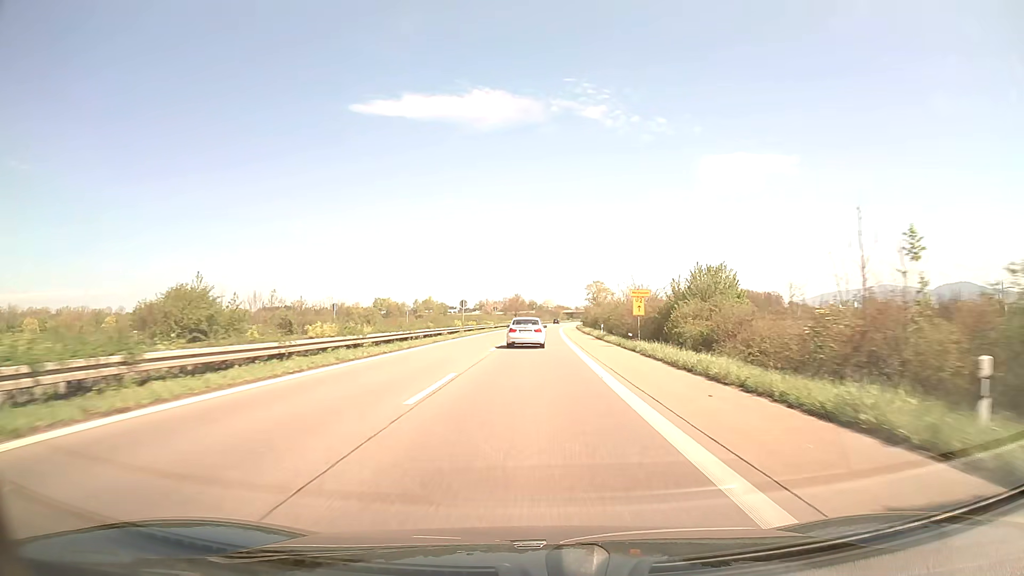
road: trunk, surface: asphalt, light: Day
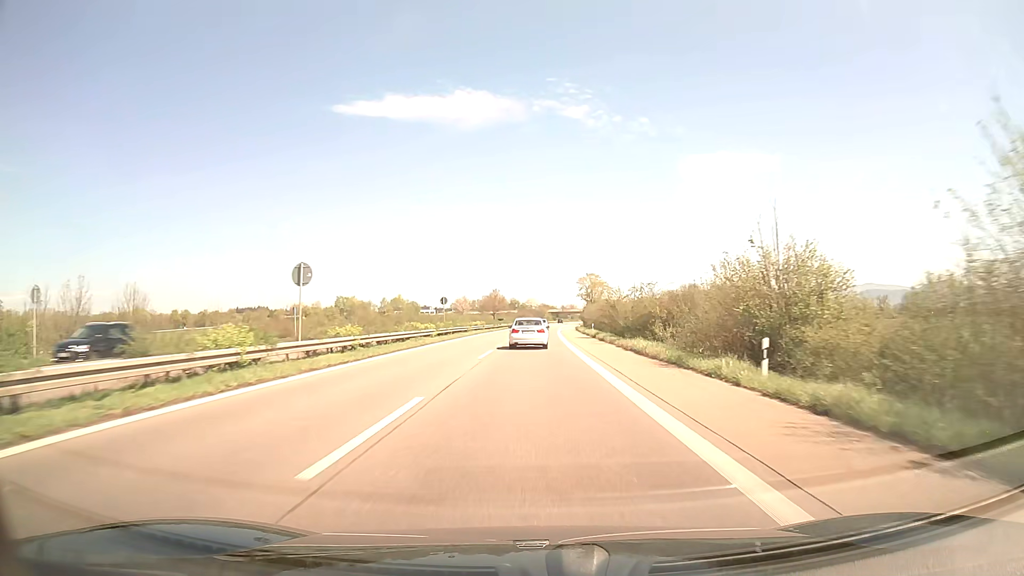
(+0.4, +41.4) m; +1°
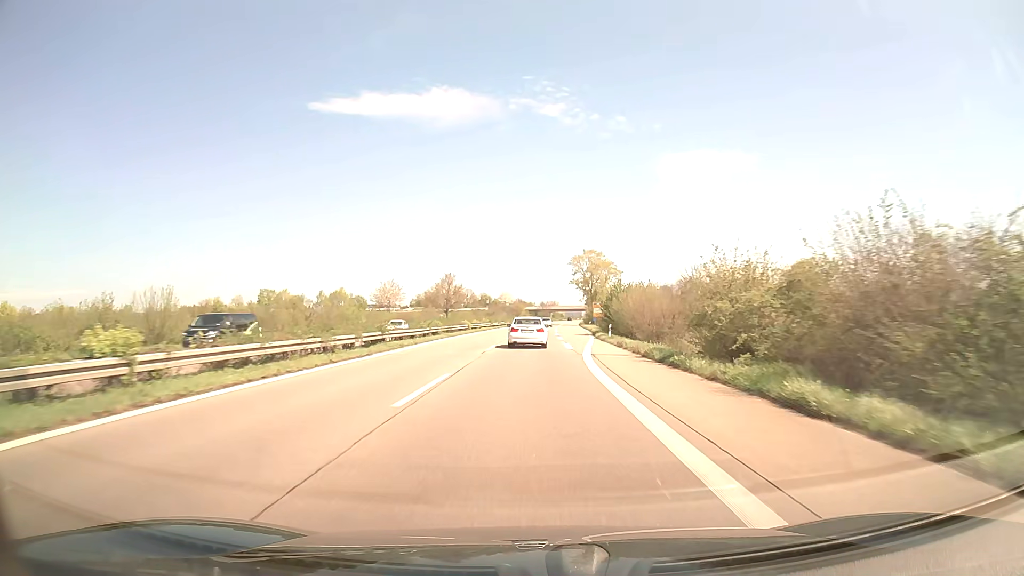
(+1.3, +67.7) m; +2°
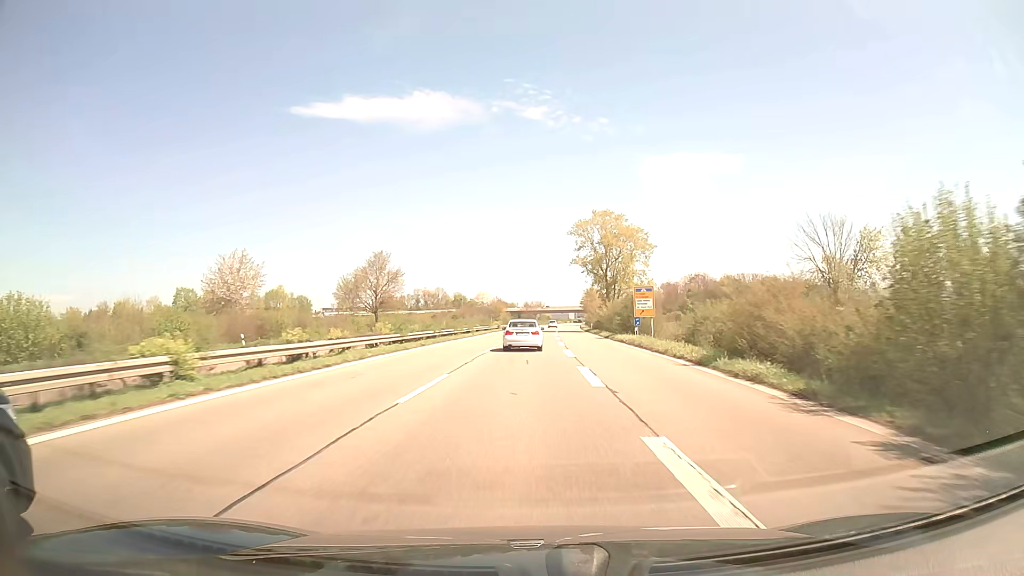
(+0.7, +53.7) m; +1°
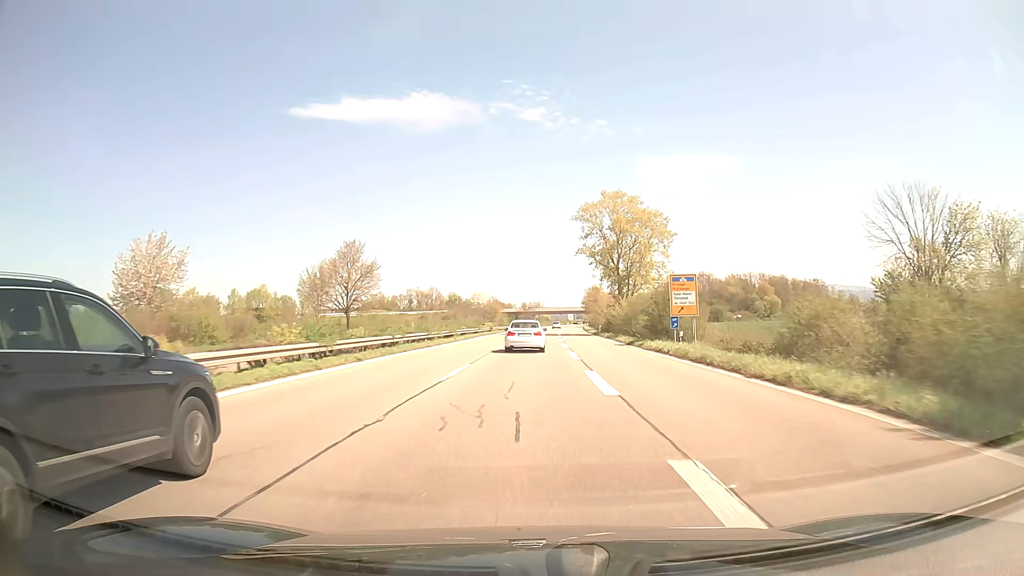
(0.0, +13.7) m; 0°
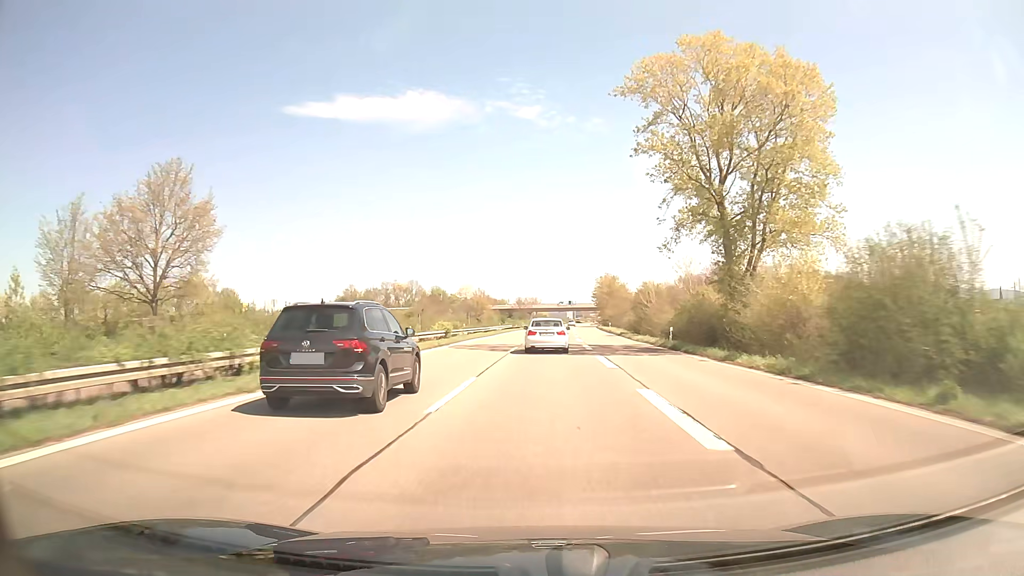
(+0.2, +41.9) m; 0°
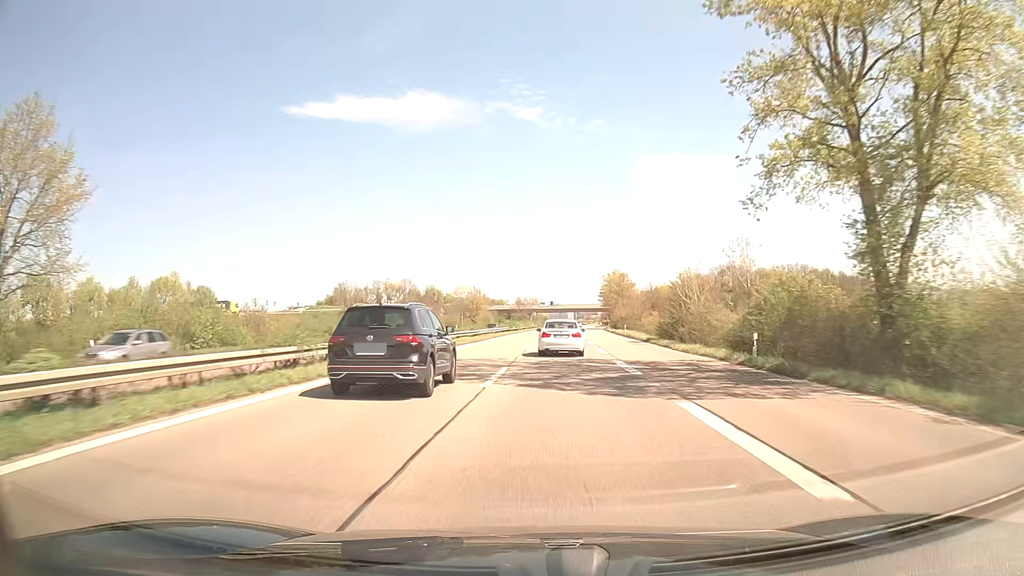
(0.0, +14.2) m; 0°
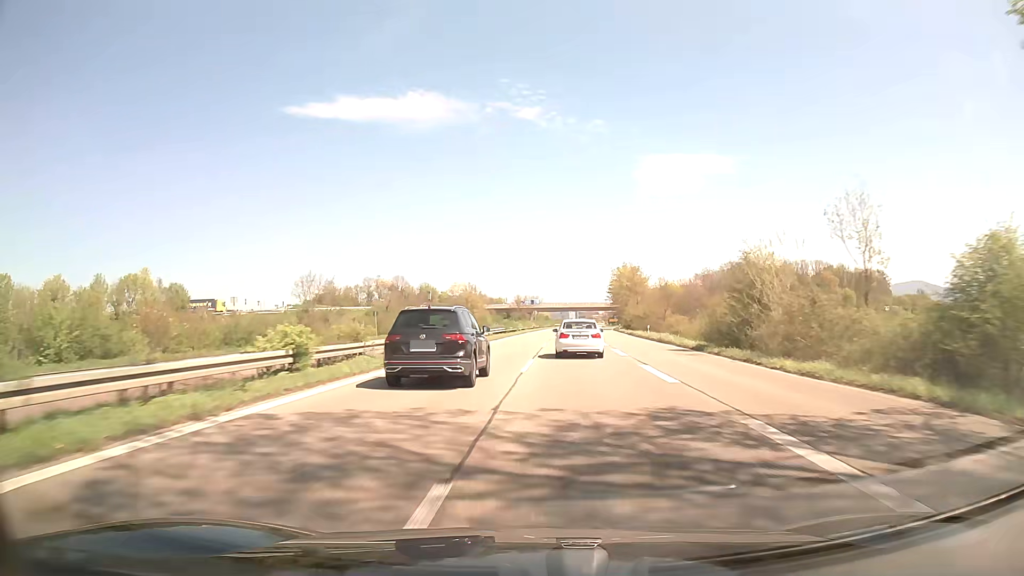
(0.0, +14.3) m; 0°
(0, +10) (0, +20) (0, +30) (0, +40) (0, +50) (+1, +60) (+1, +70) (+2, +80) (+2, +90) (+3, +100) m
